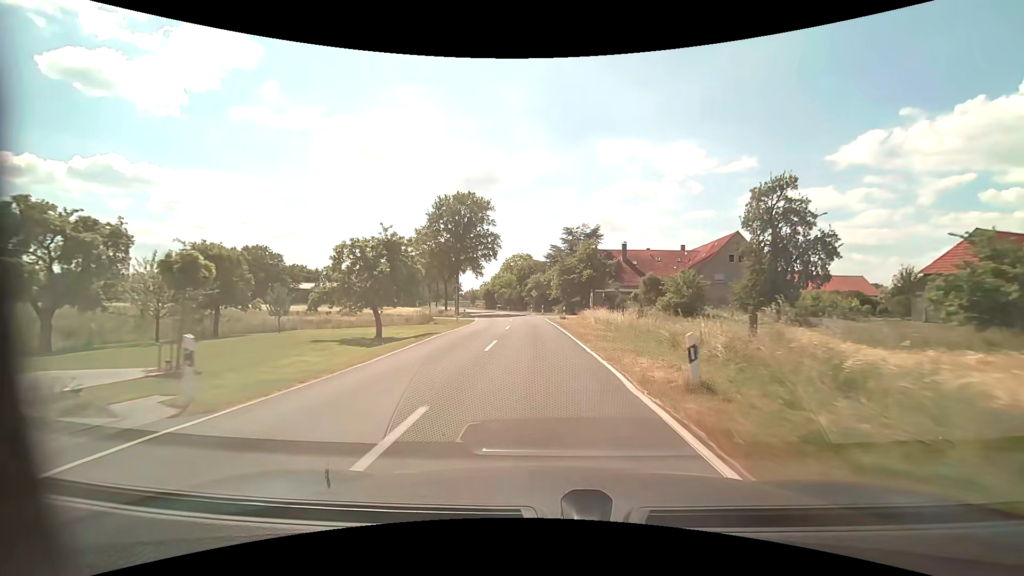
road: tertiary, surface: asphalt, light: Day
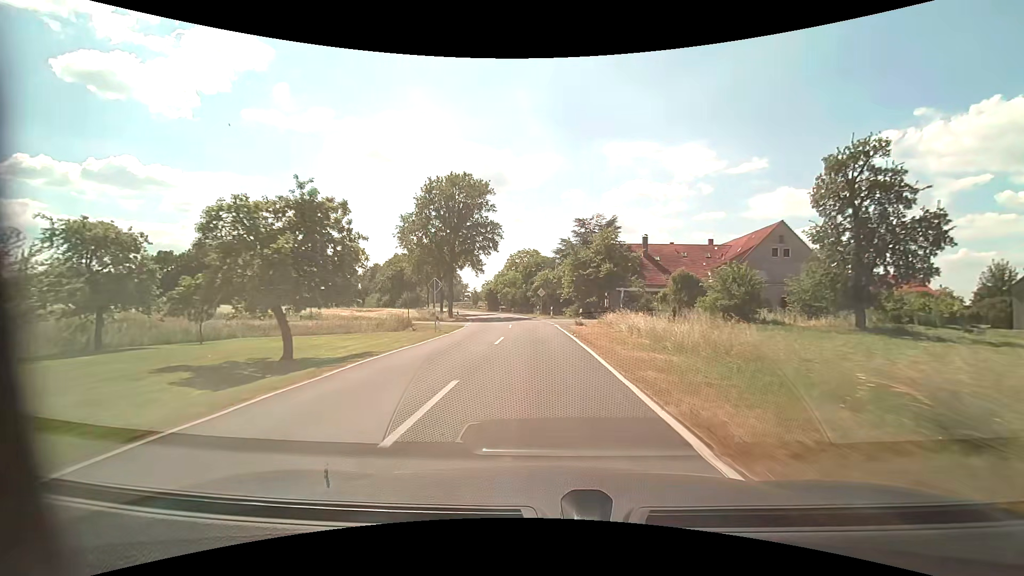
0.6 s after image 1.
(-0.1, +9.8) m; -1°
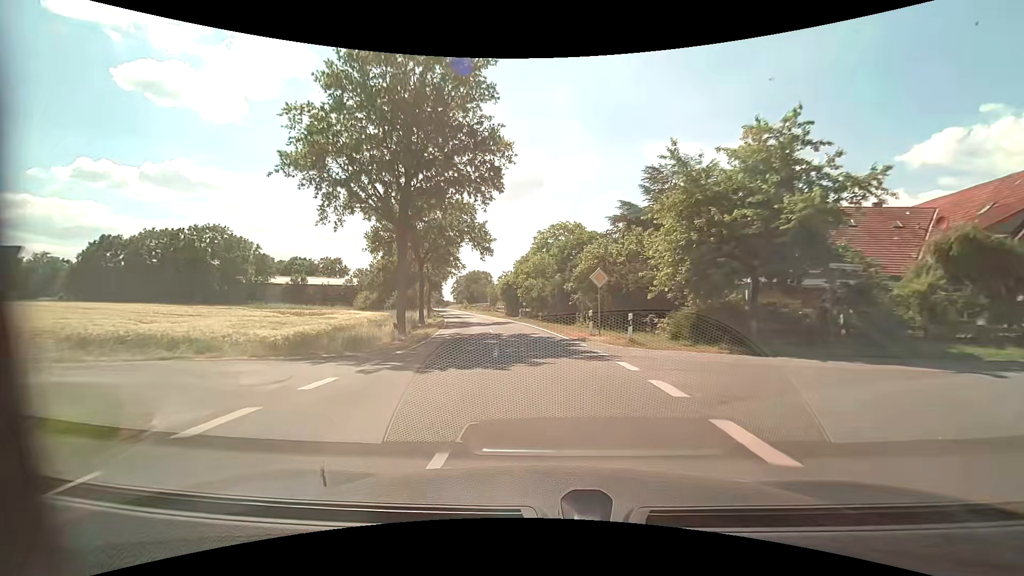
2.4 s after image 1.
(-1.0, +28.9) m; -4°
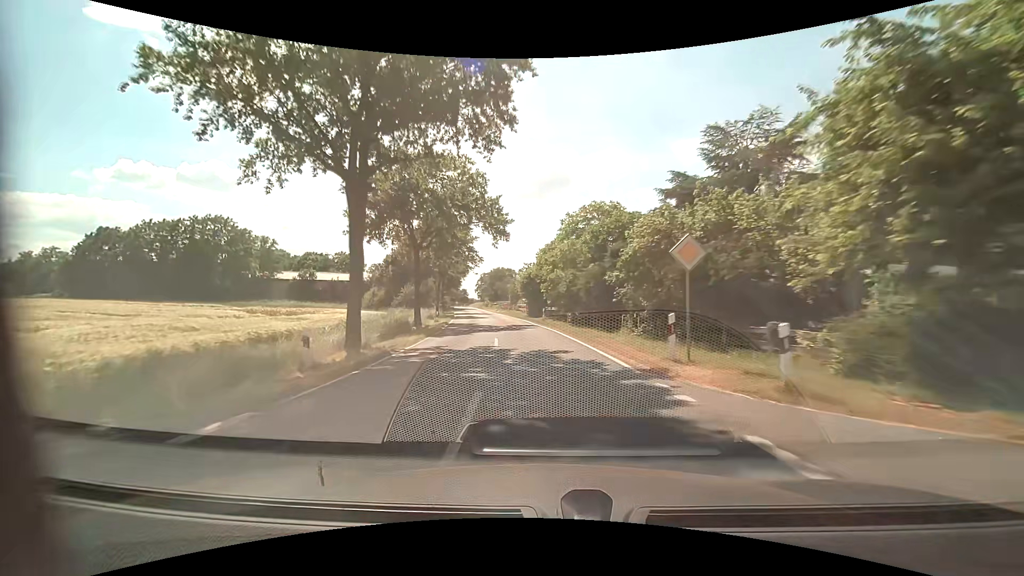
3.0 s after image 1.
(-0.2, +9.5) m; -3°
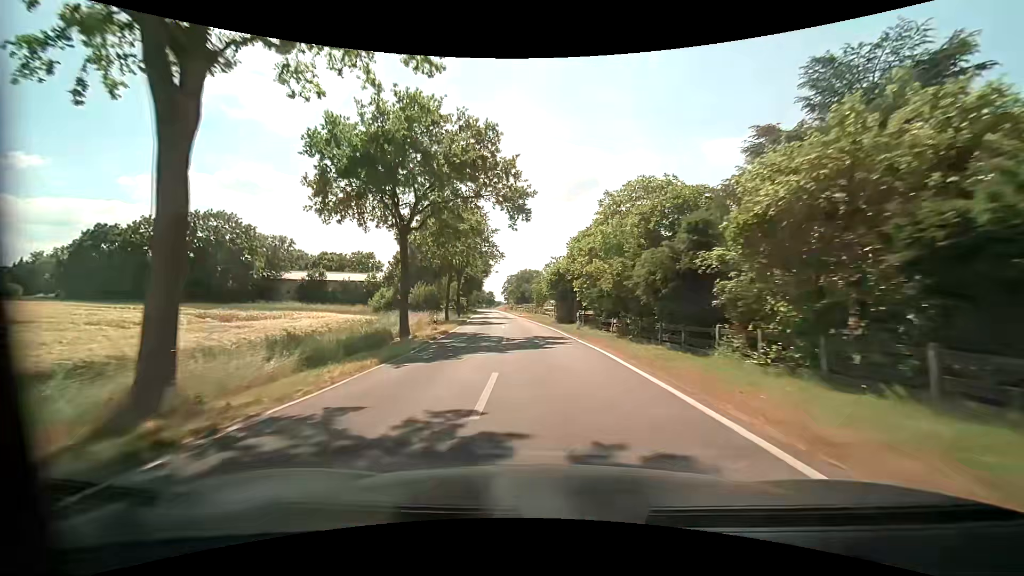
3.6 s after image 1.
(-0.3, +9.5) m; -4°
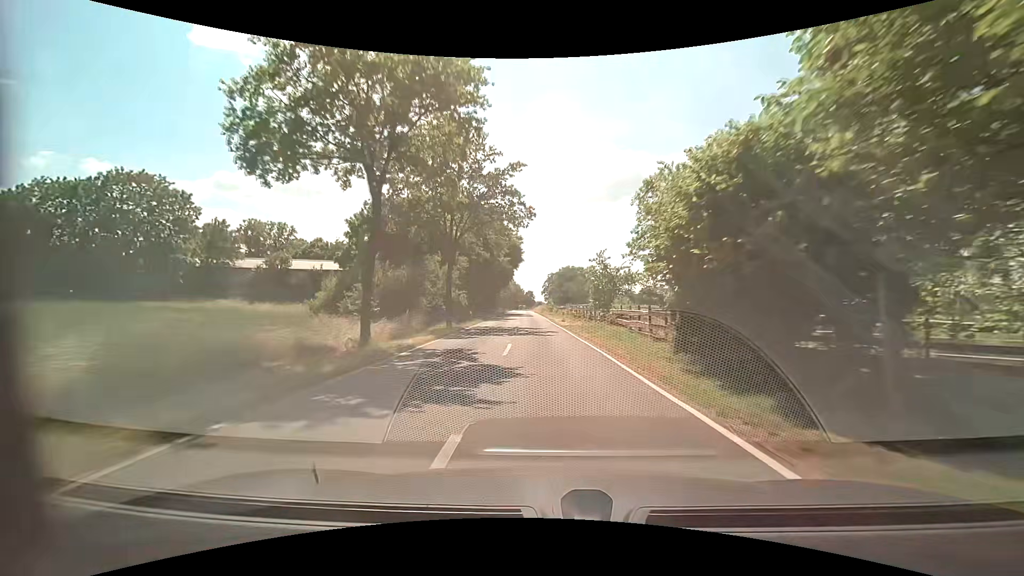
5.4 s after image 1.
(-1.4, +28.9) m; -5°
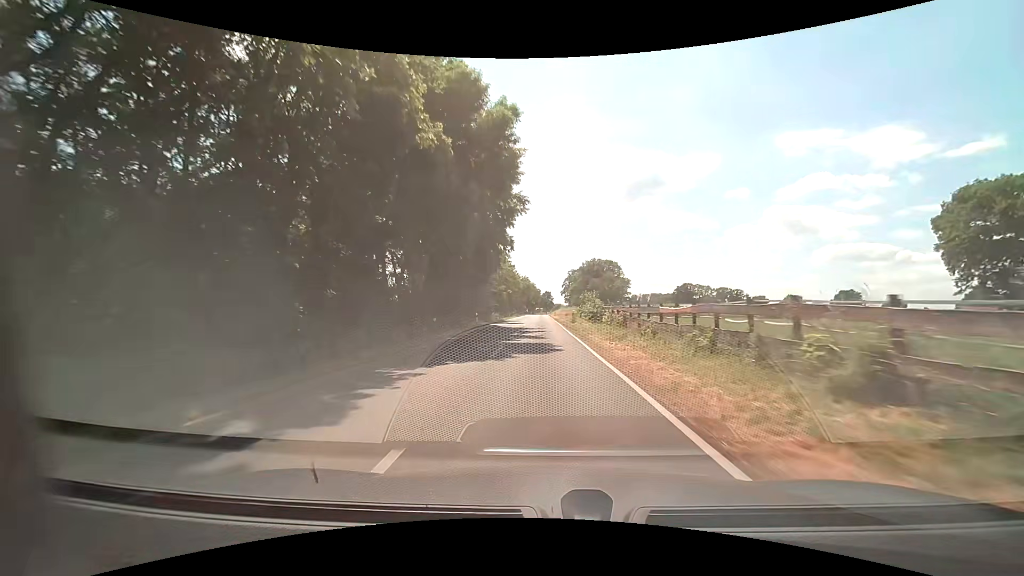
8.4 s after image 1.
(-1.3, +49.3) m; -2°
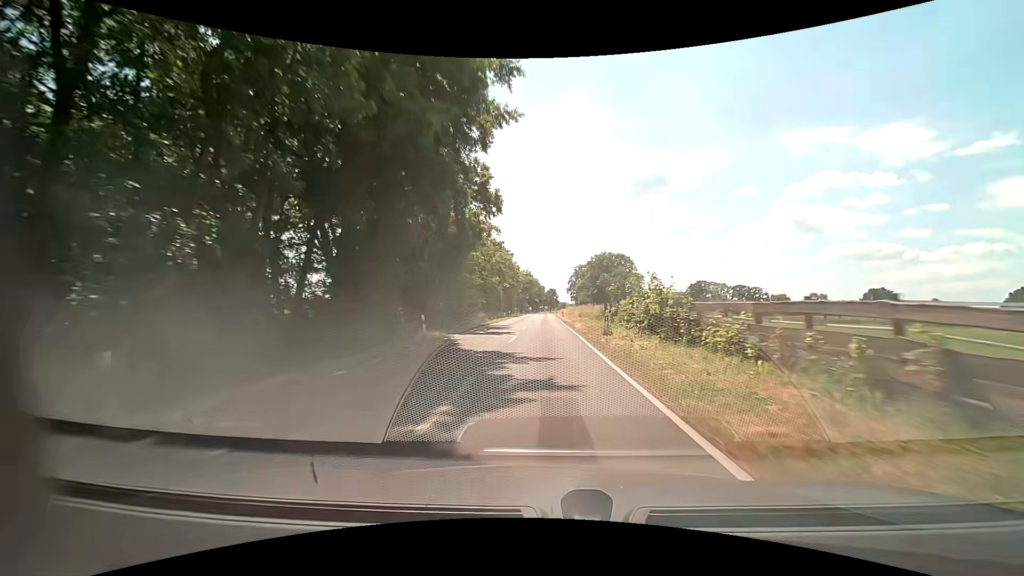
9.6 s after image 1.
(-0.1, +19.9) m; 0°
(0, +10) (0, +20) (0, +30) (0, +40) (0, +50) (0, +60) (0, +70) (0, +80) (0, +90) (0, +100) m
